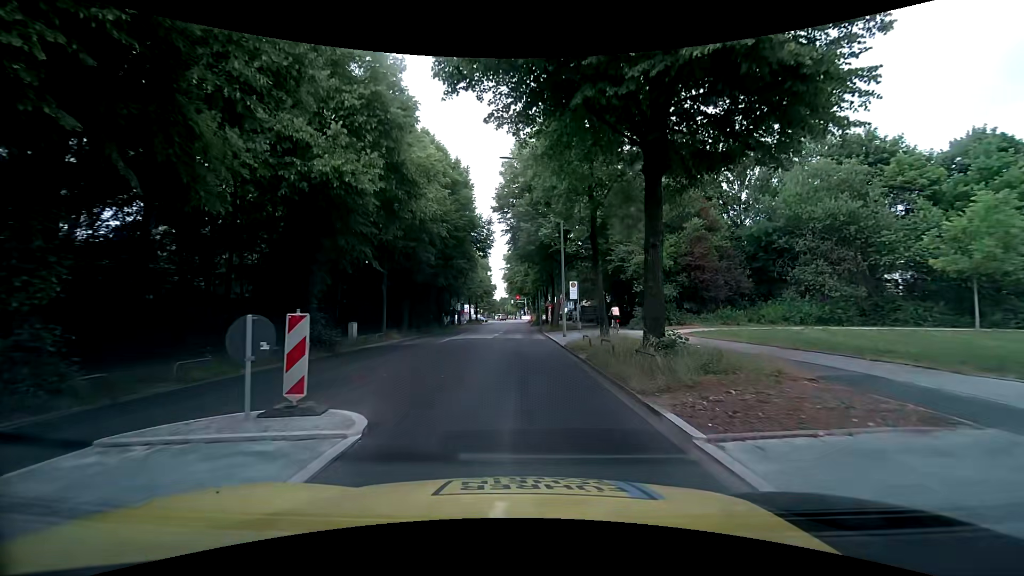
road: secondary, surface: asphalt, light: Day
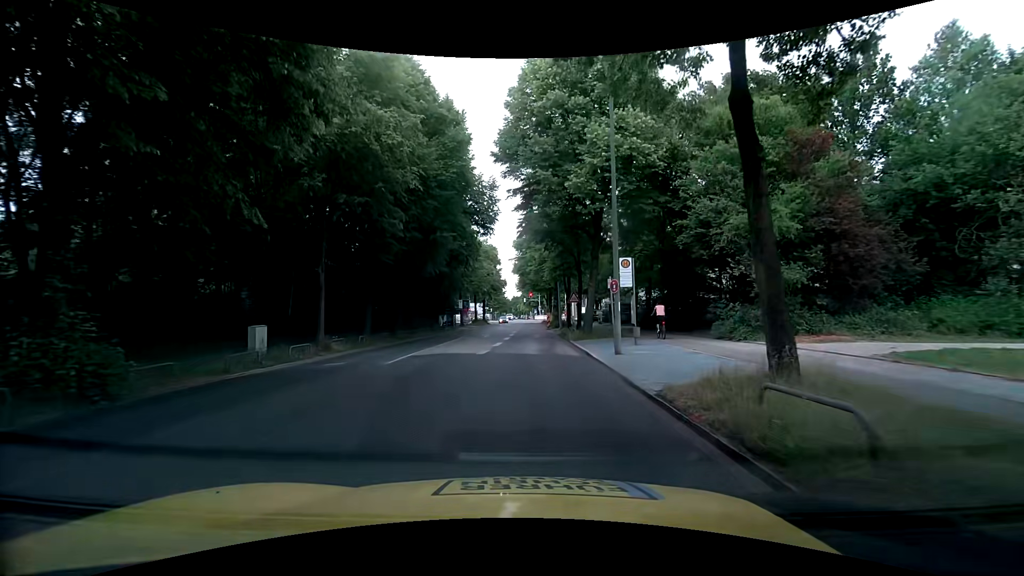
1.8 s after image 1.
(-0.2, +12.9) m; 0°
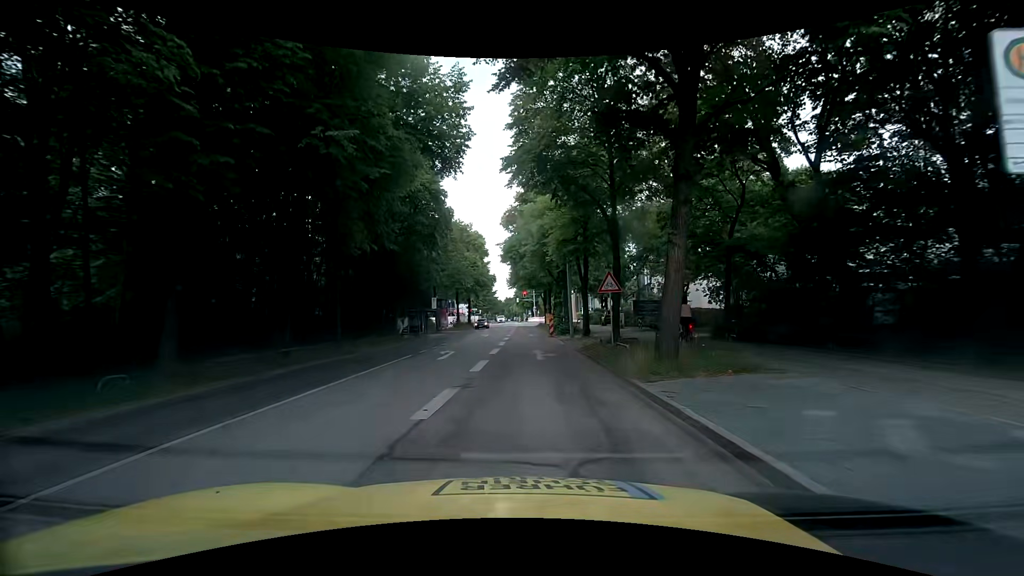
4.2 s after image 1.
(-0.2, +15.3) m; 0°
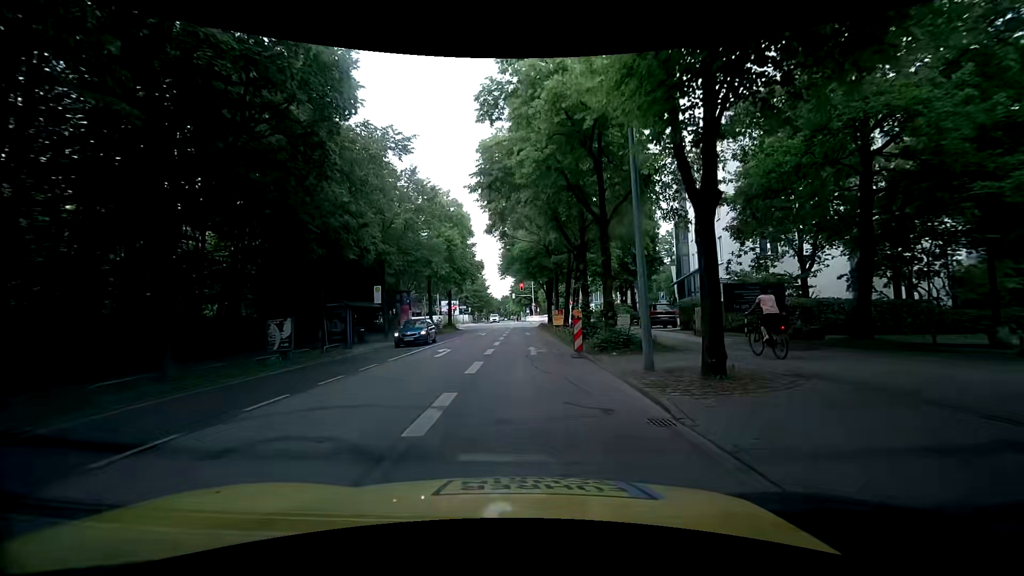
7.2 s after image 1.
(0.0, +18.9) m; +2°
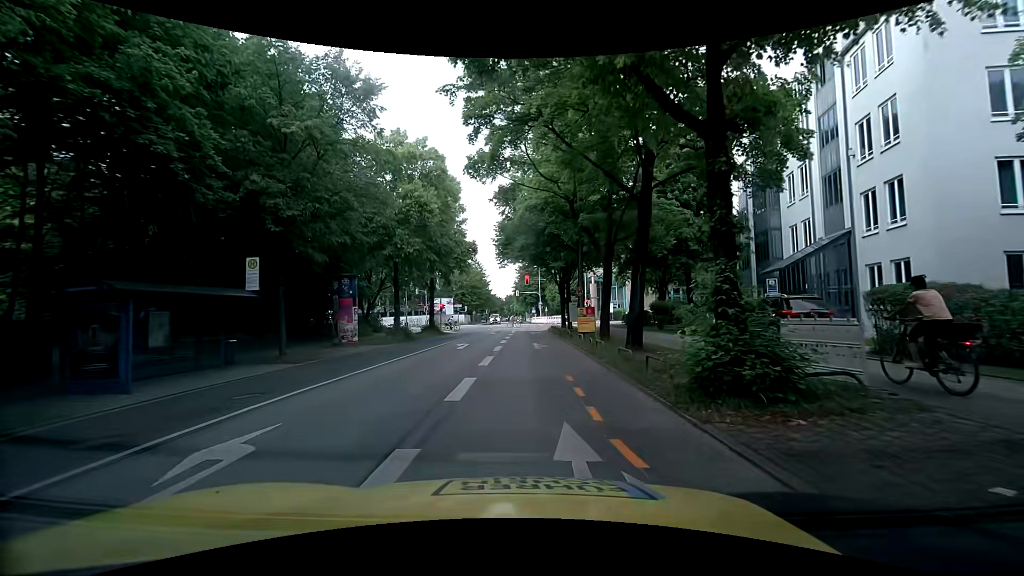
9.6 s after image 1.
(-0.5, +15.6) m; -3°
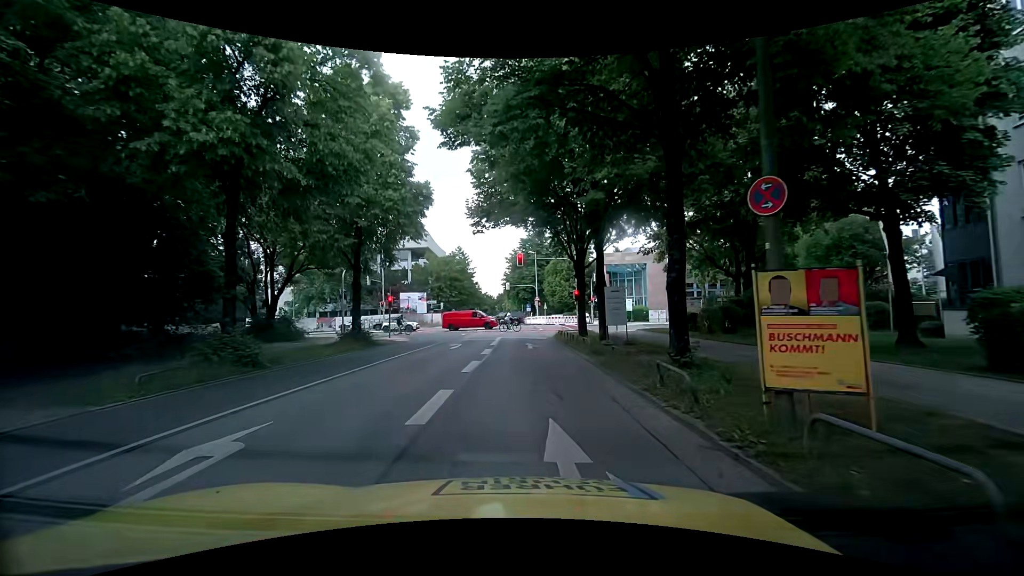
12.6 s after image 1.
(+0.2, +20.0) m; +1°
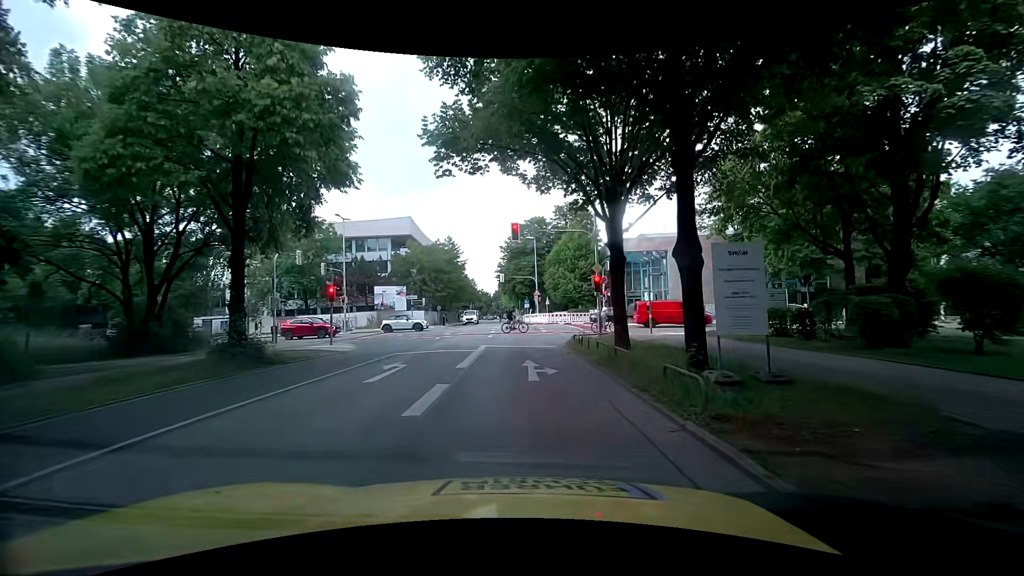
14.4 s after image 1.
(0.0, +11.3) m; +1°
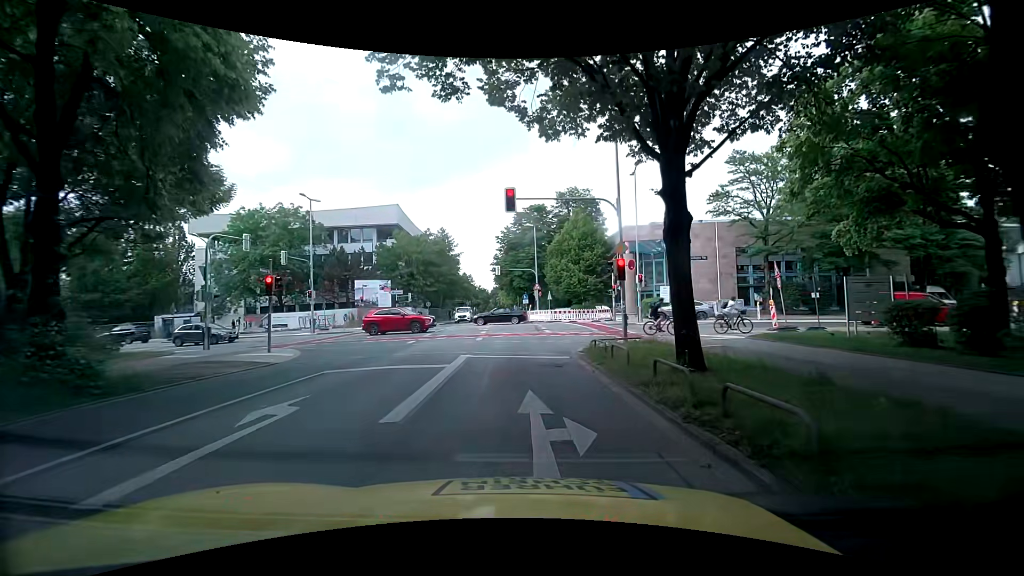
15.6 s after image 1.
(0.0, +6.5) m; 0°
